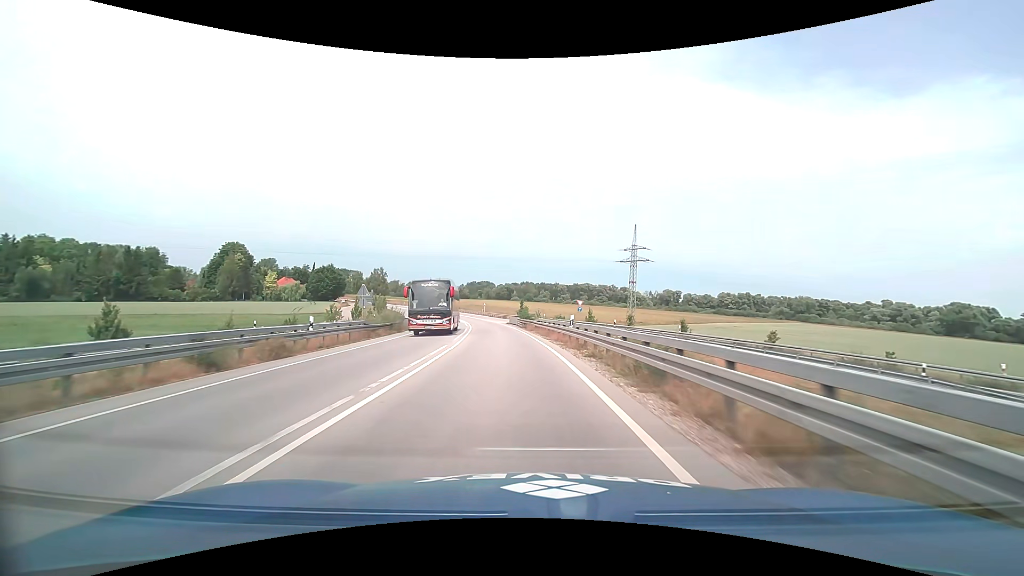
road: trunk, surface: asphalt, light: Day
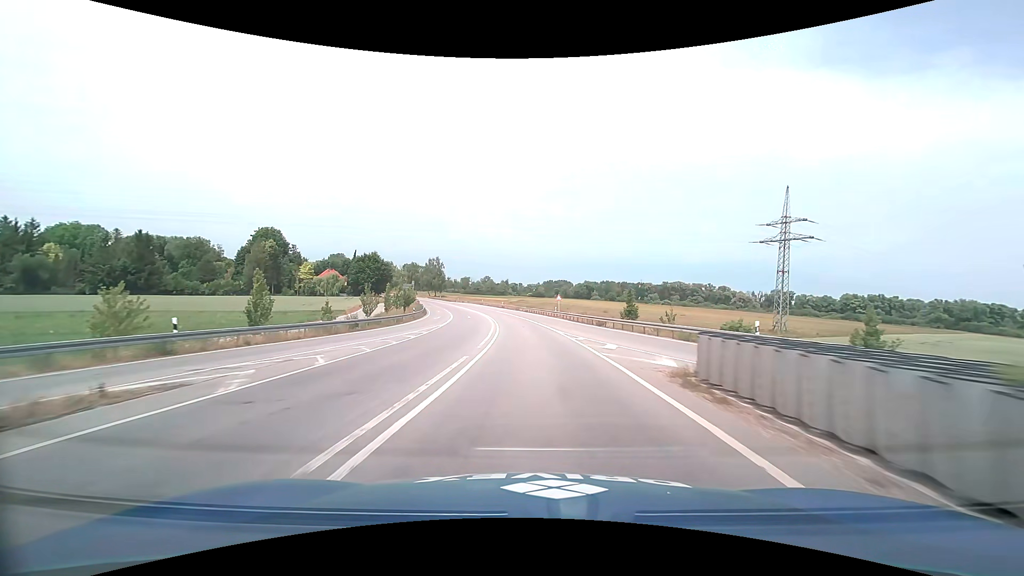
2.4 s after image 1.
(-4.2, +48.2) m; -9°
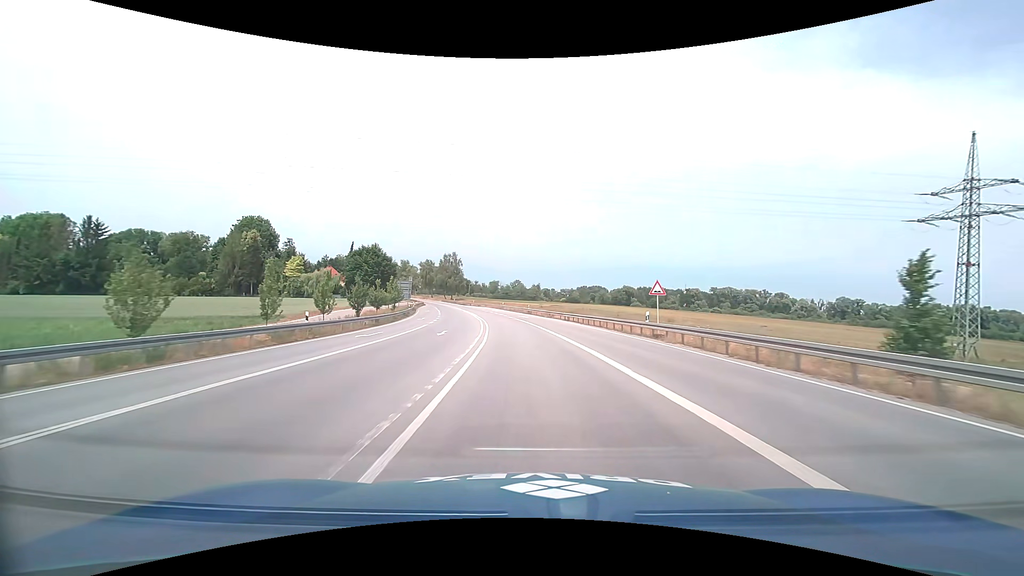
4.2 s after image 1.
(-1.3, +36.9) m; -4°
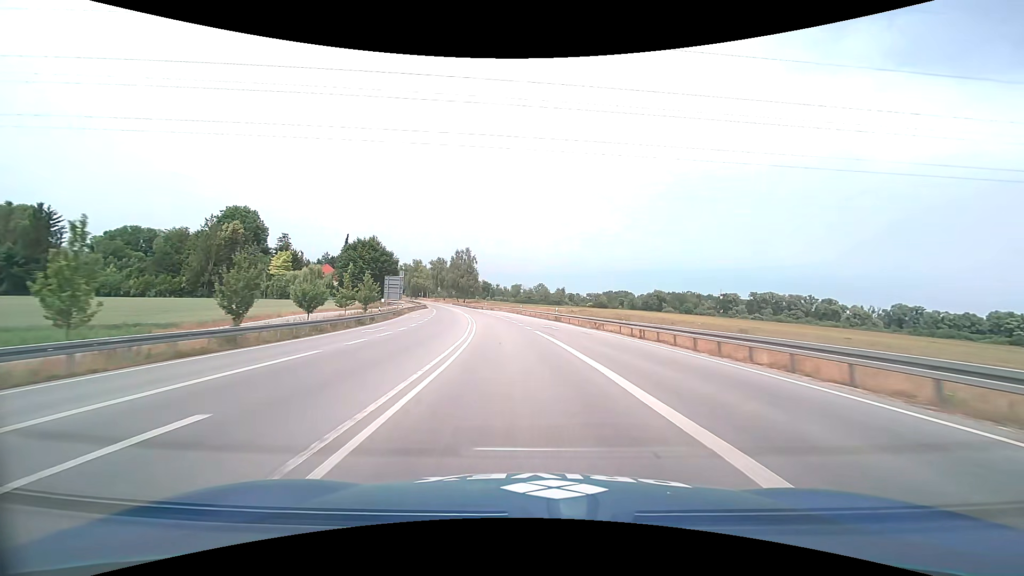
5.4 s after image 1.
(-0.6, +24.5) m; -3°
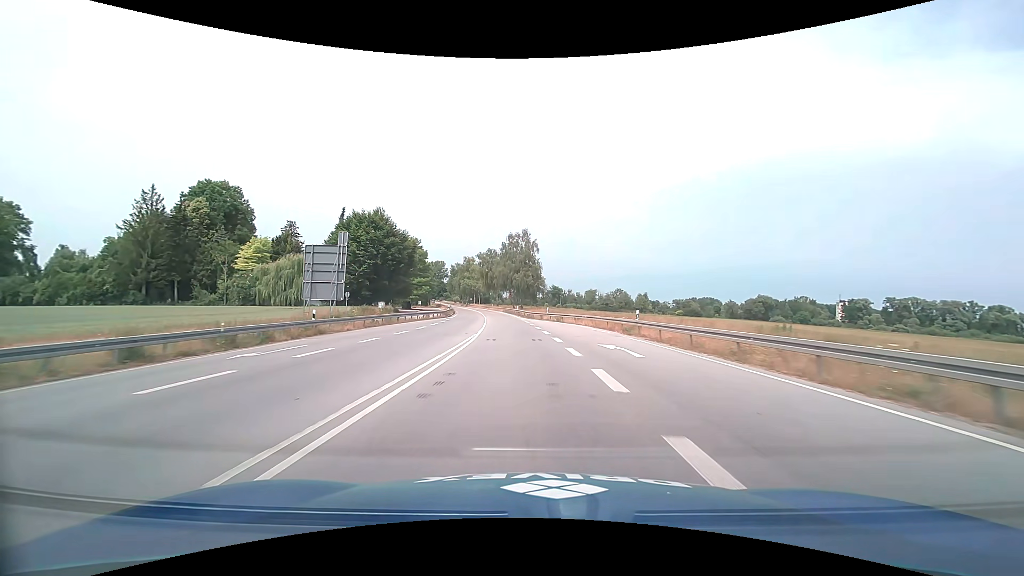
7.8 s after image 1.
(-3.2, +48.3) m; -8°
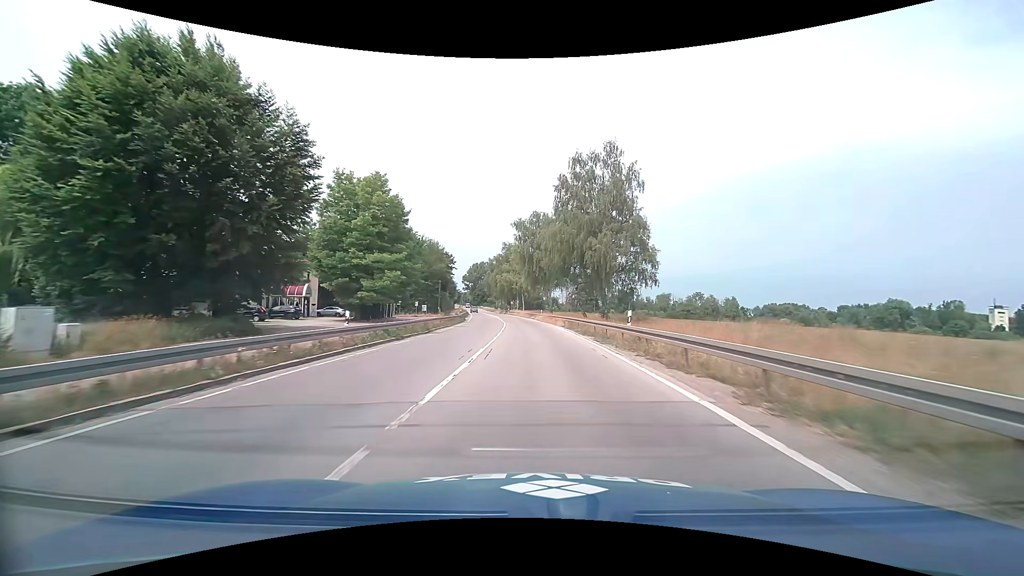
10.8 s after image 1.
(-3.9, +58.2) m; -7°
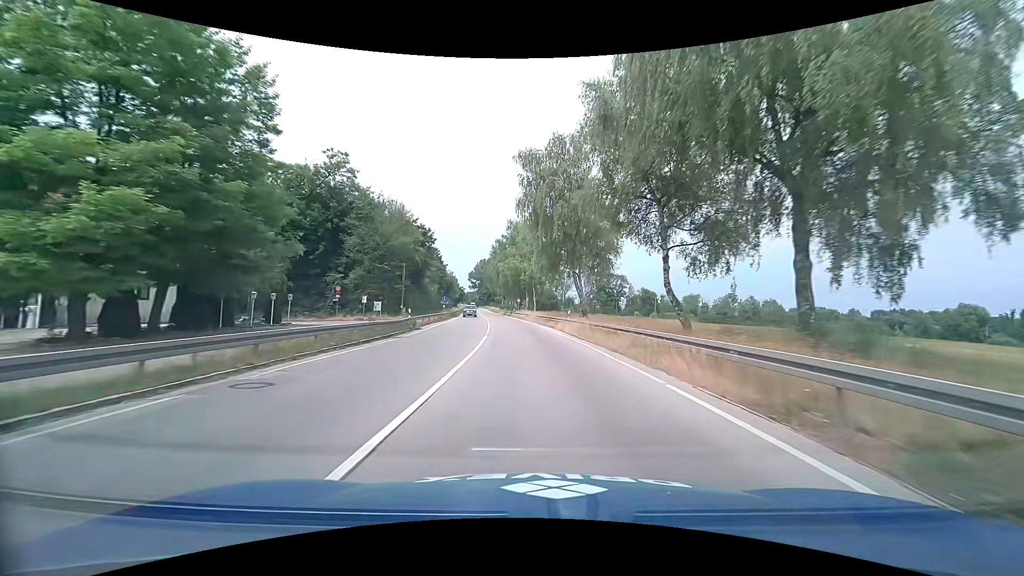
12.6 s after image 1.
(-0.4, +33.5) m; -1°
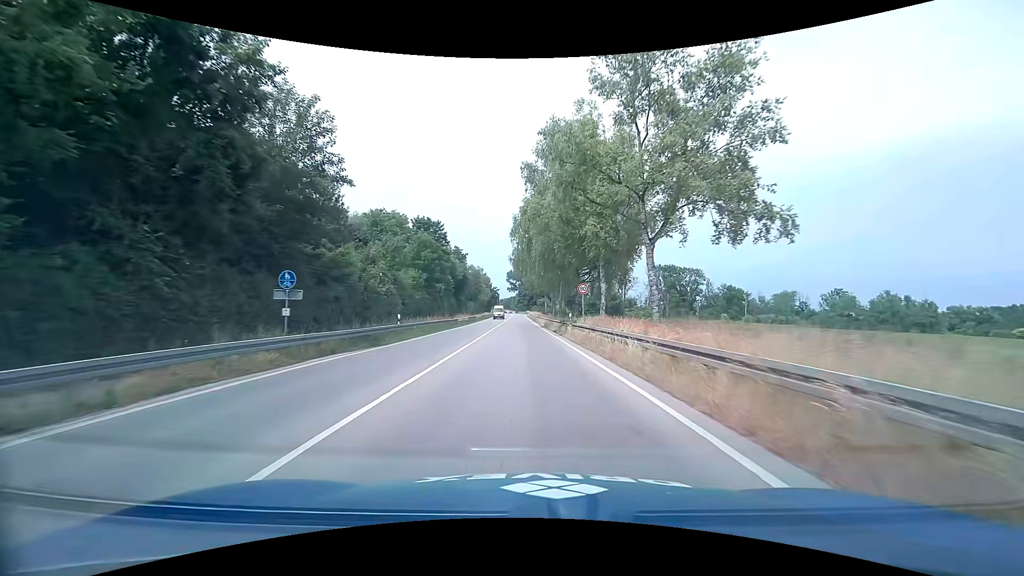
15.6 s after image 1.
(-2.4, +53.2) m; -5°
(0, +10) (0, +20) (-1, +30) (-1, +40) (-1, +50) (-1, +60) (-2, +70) (-2, +80) (-2, +90) (-3, +100) m
